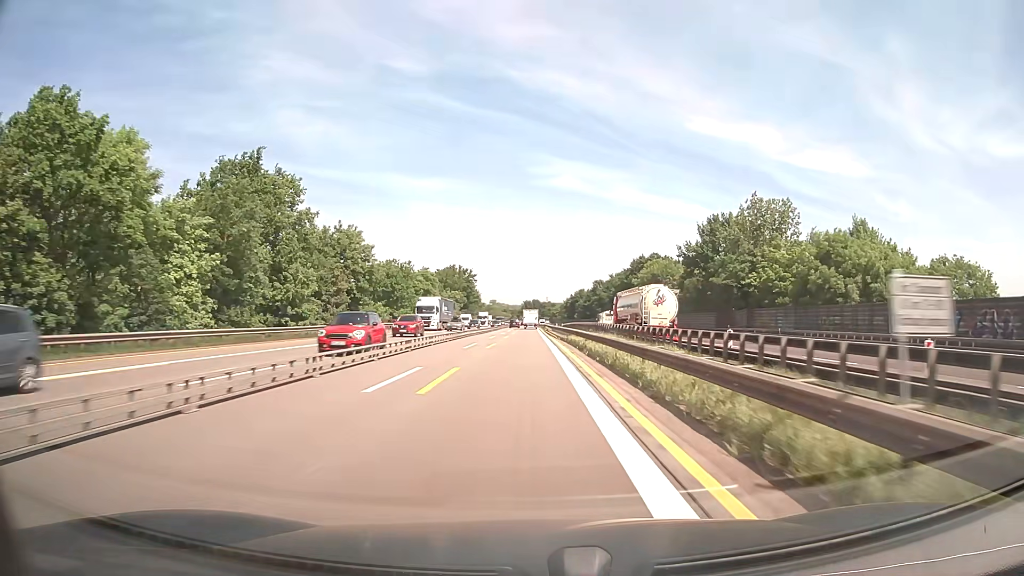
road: motorway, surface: asphalt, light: Day
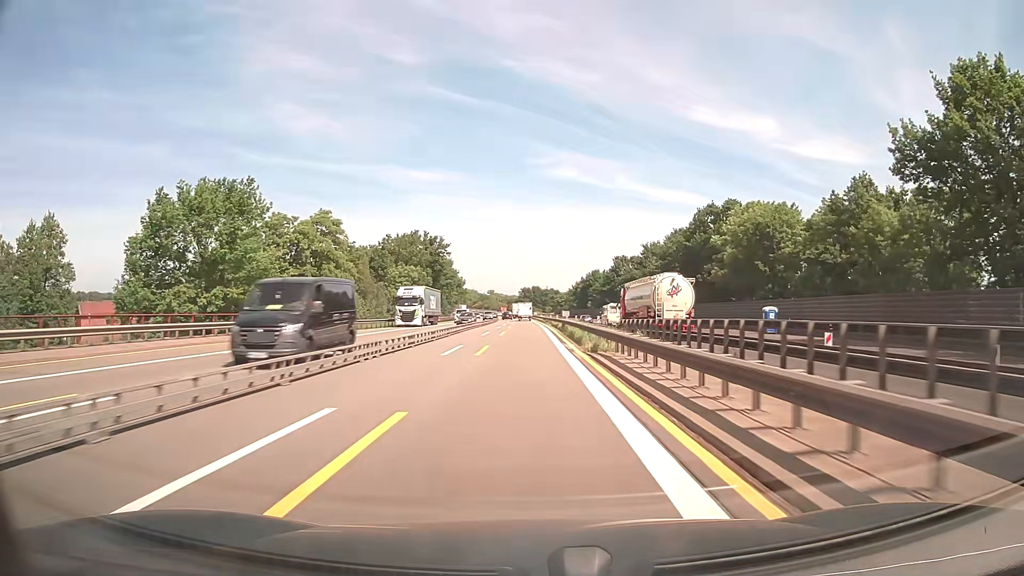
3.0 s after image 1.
(0.0, +62.9) m; 0°
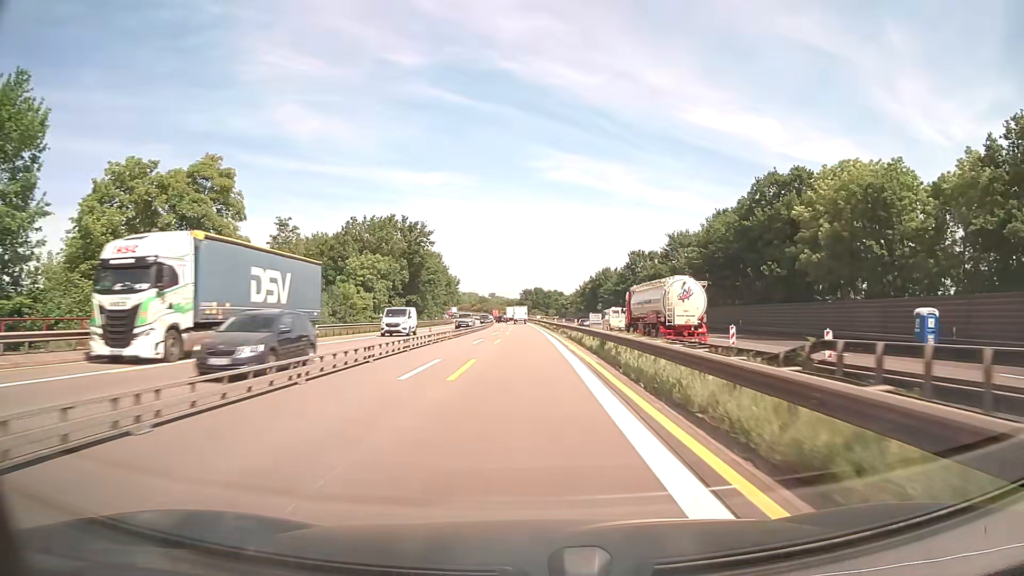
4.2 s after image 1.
(0.0, +25.2) m; 0°
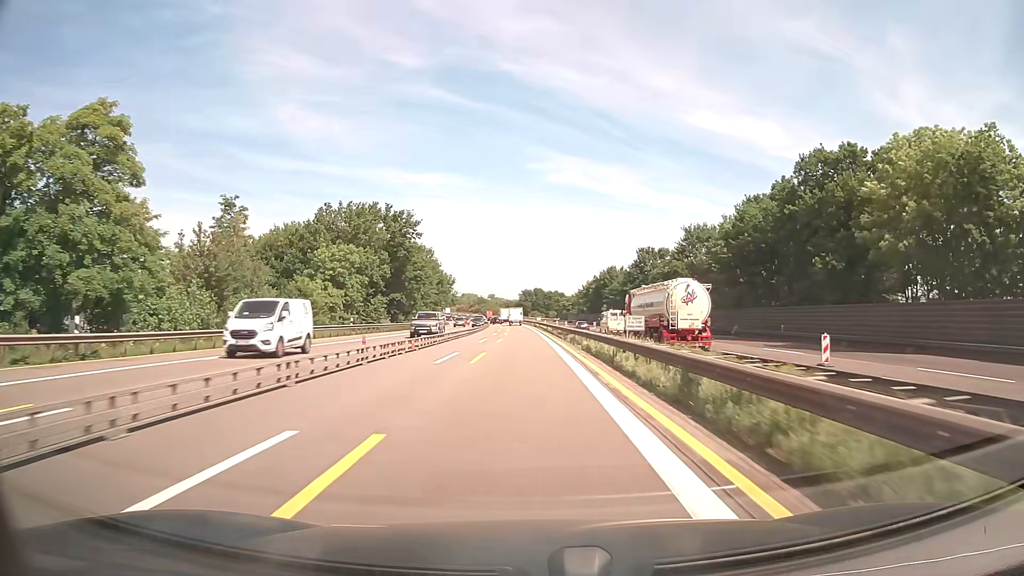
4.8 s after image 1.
(0.0, +12.6) m; 0°
